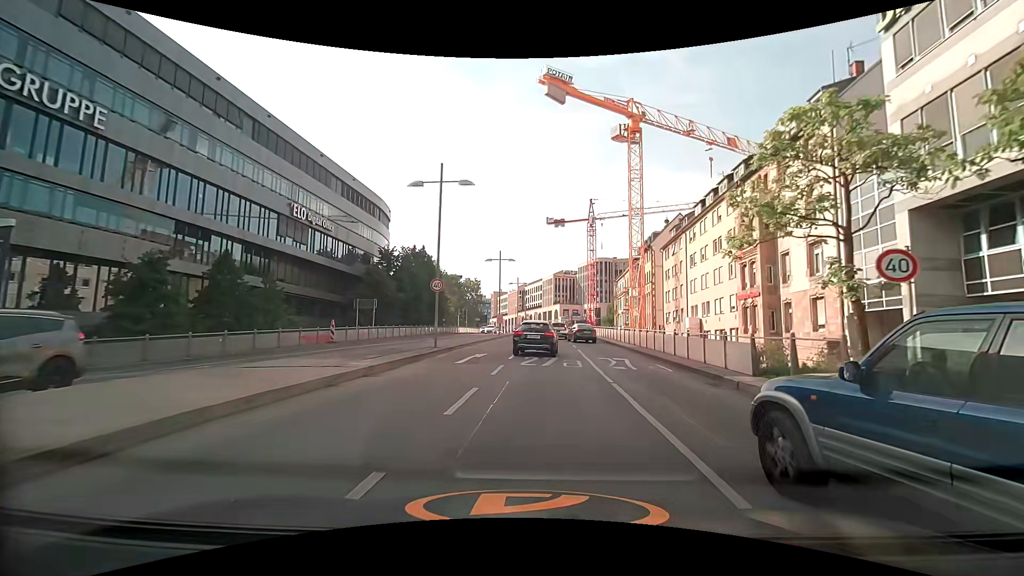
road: primary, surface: asphalt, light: Day
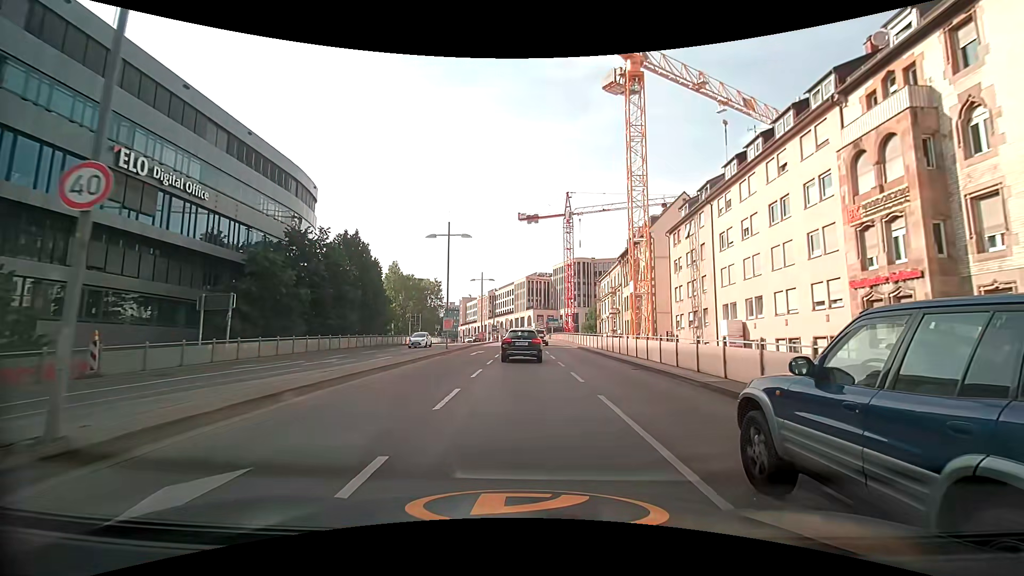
(+0.4, +16.8) m; +1°
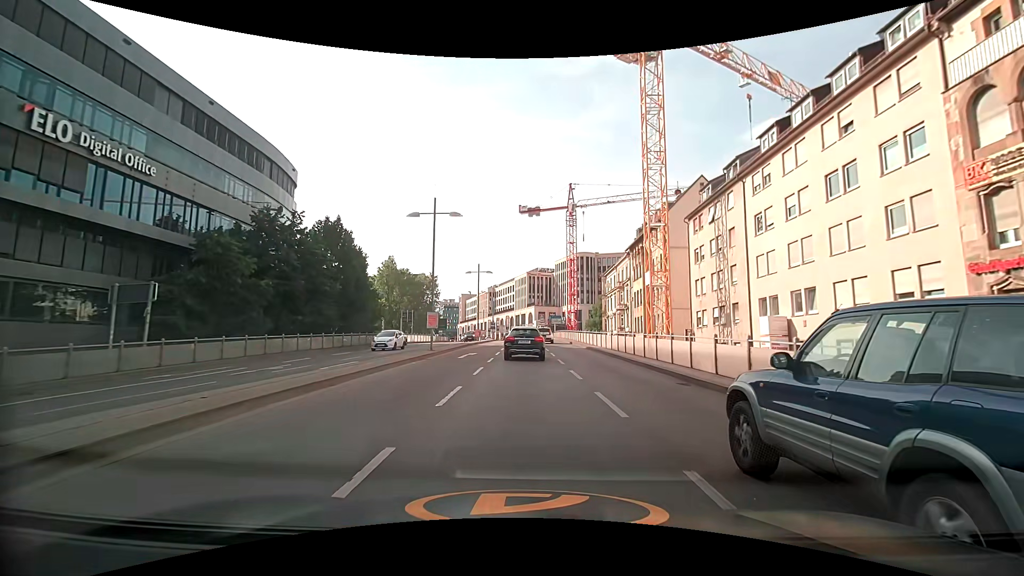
(0.0, +5.7) m; +1°
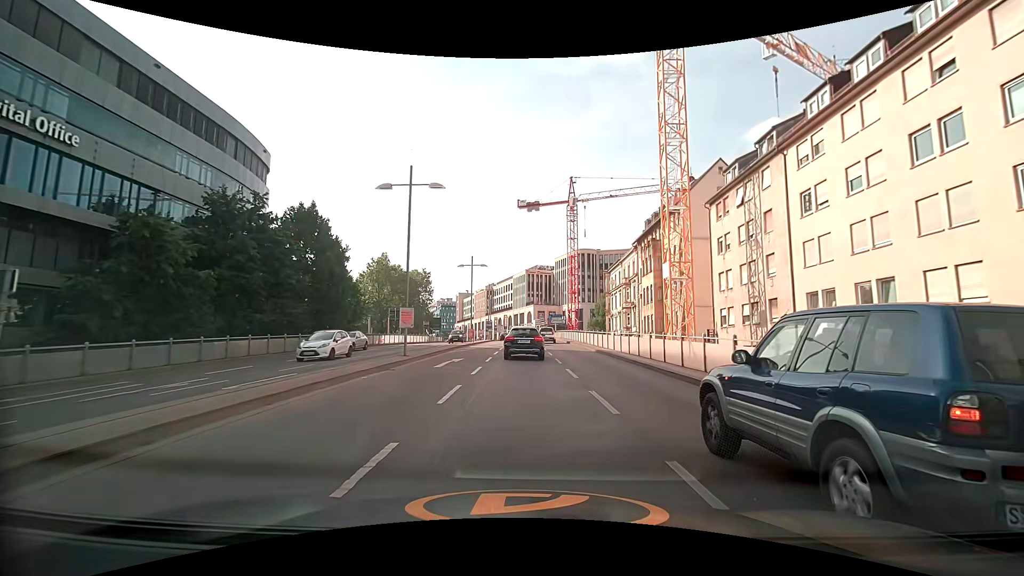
(-0.1, +5.7) m; -1°
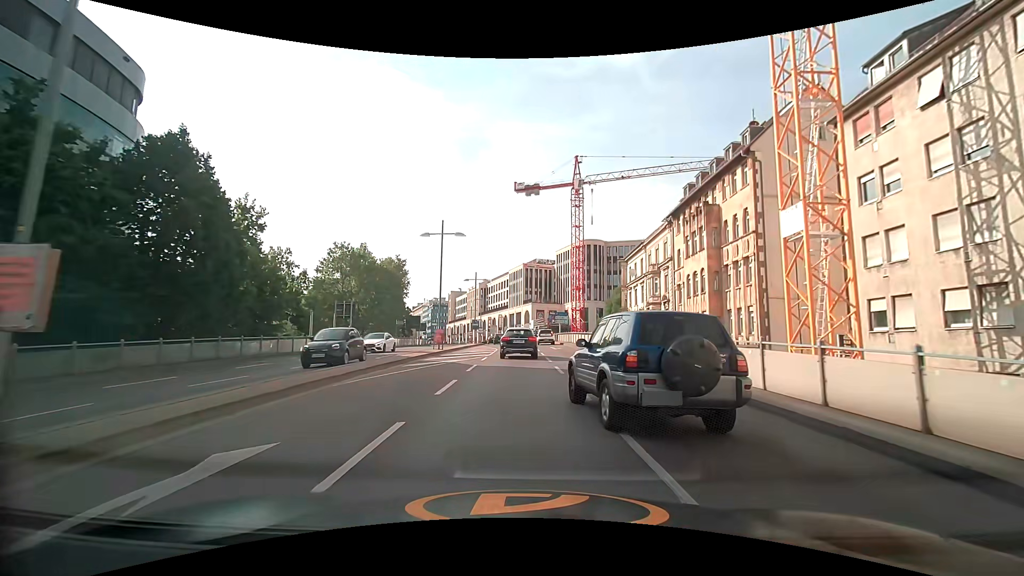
(+0.1, +16.8) m; +1°
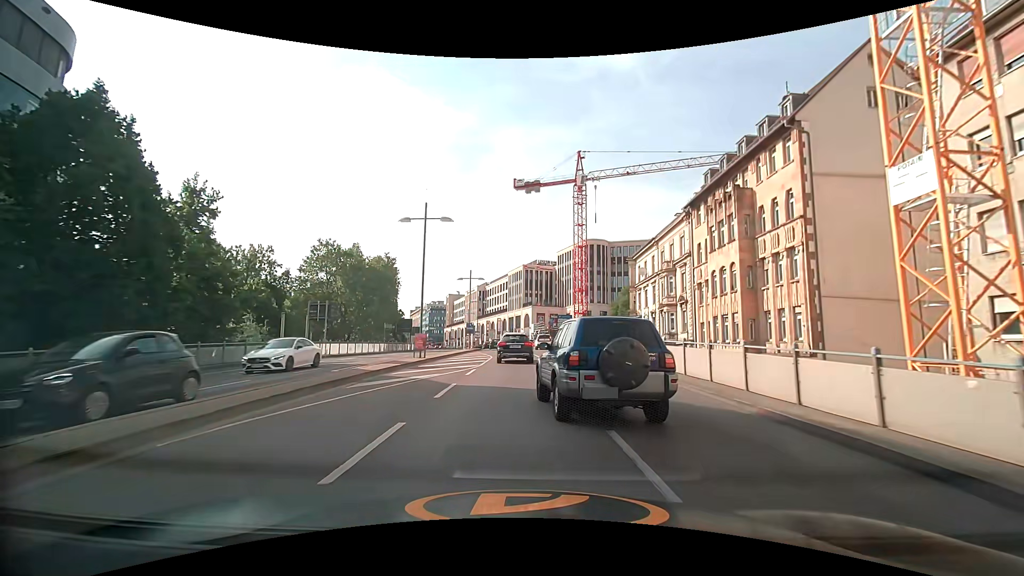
(0.0, +5.7) m; 0°
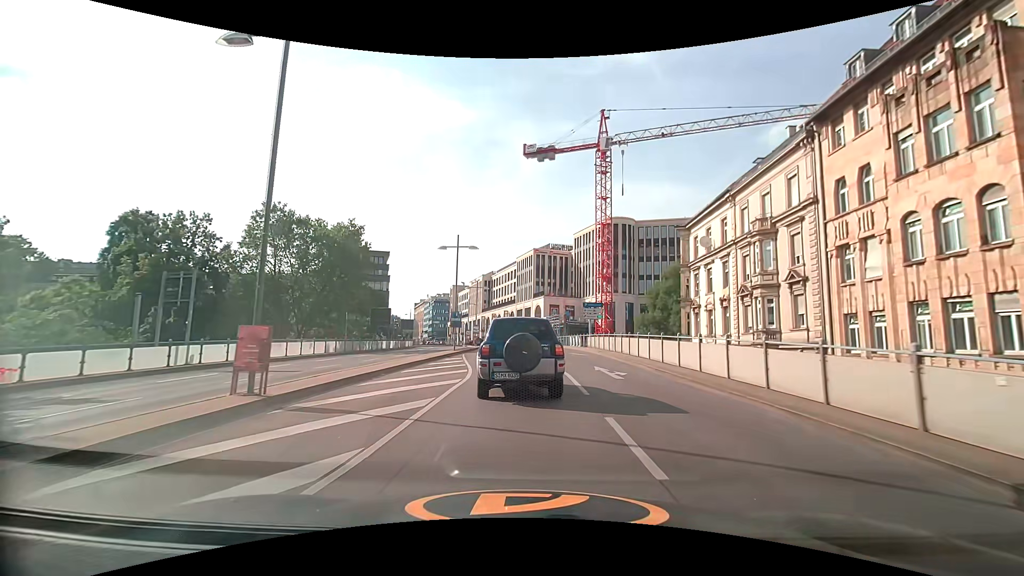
(-0.3, +17.4) m; -1°
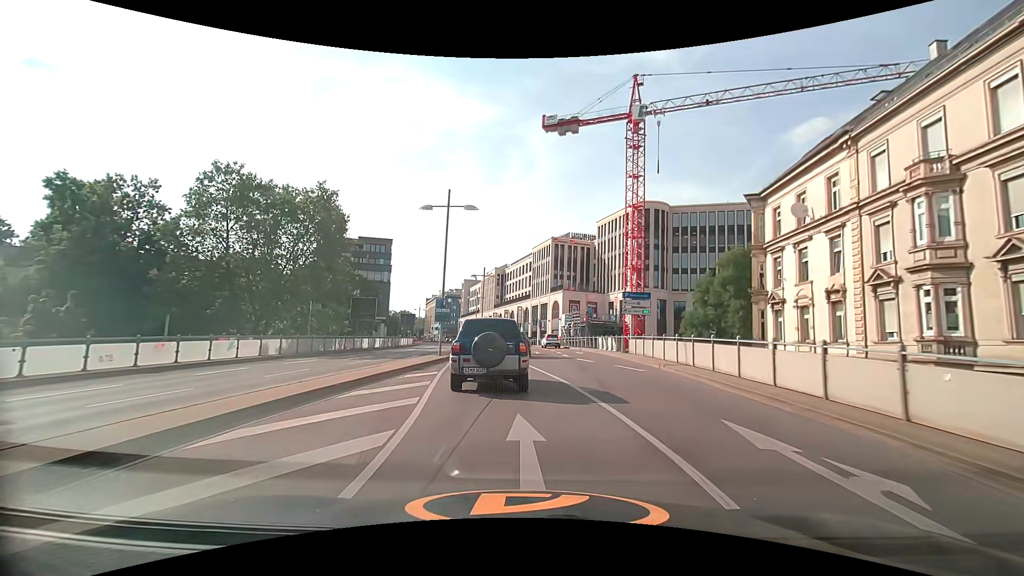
(-0.3, +11.5) m; -2°
(0, +10) (-1, +20) (-2, +30) (-2, +40) (-1, +50) (-1, +60) (-1, +70) (-3, +80) (-5, +90) (-7, +99) m
